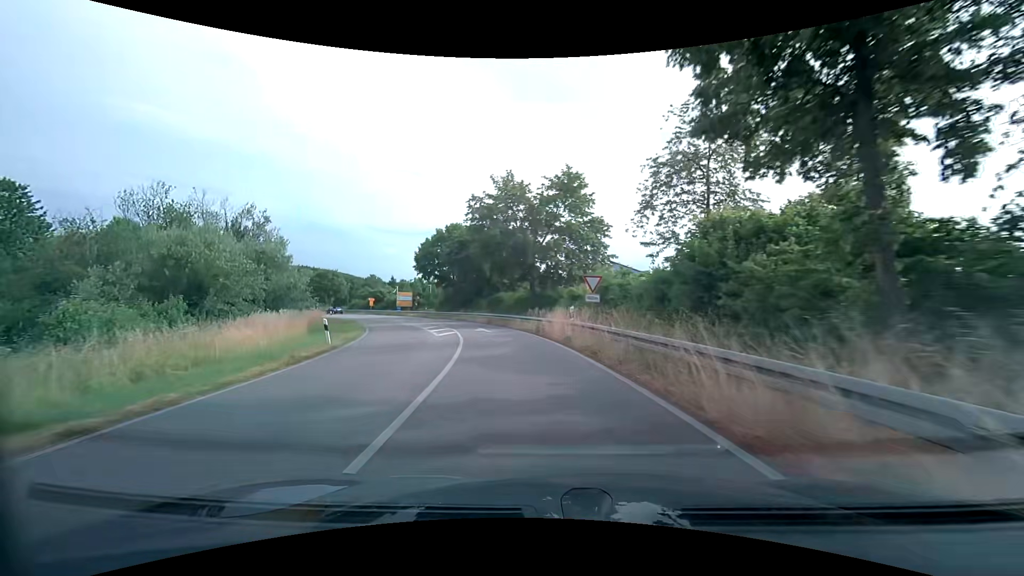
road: primary_link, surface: asphalt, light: Day
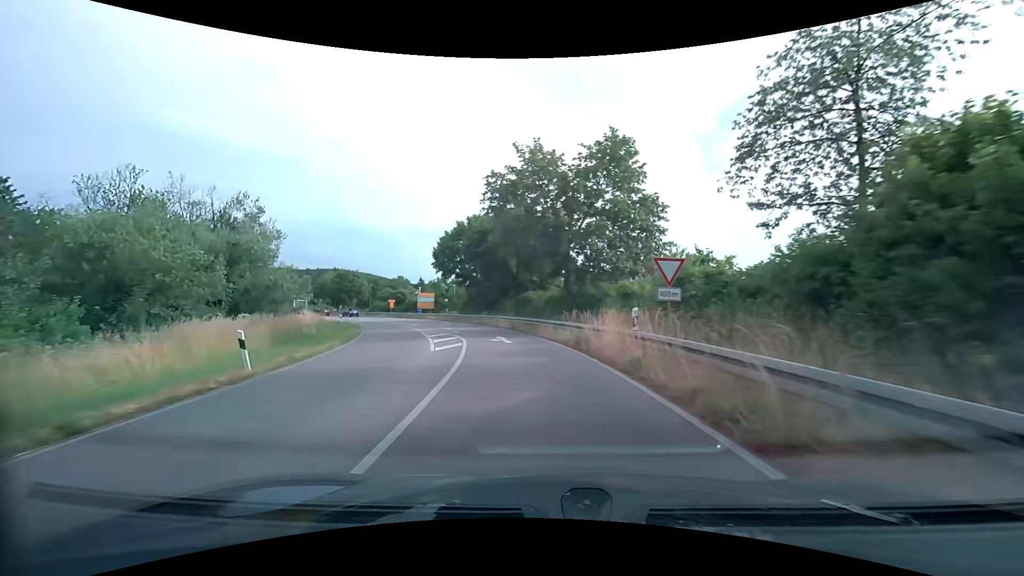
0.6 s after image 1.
(-0.3, +7.4) m; -3°
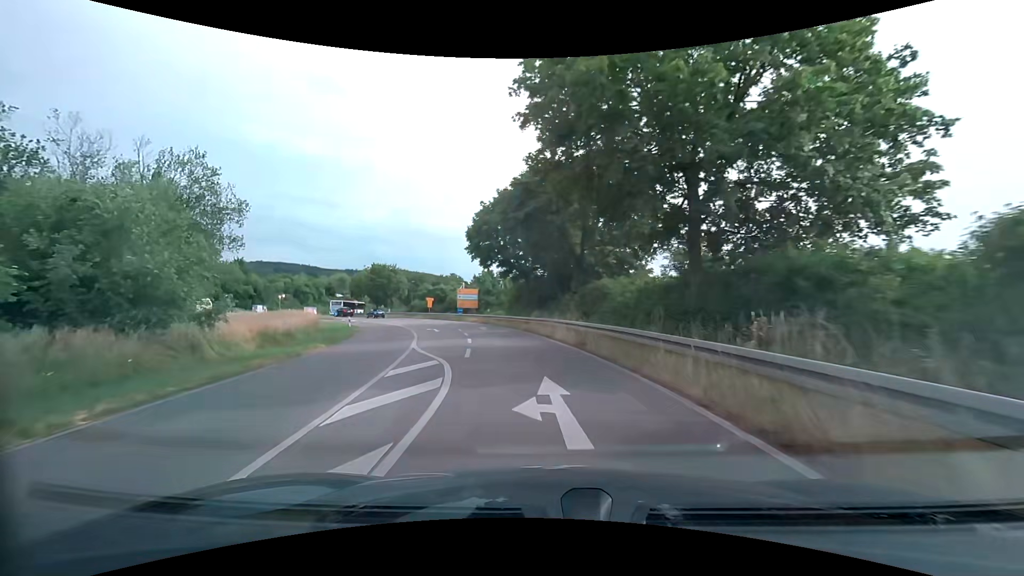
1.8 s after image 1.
(-1.0, +14.6) m; -7°
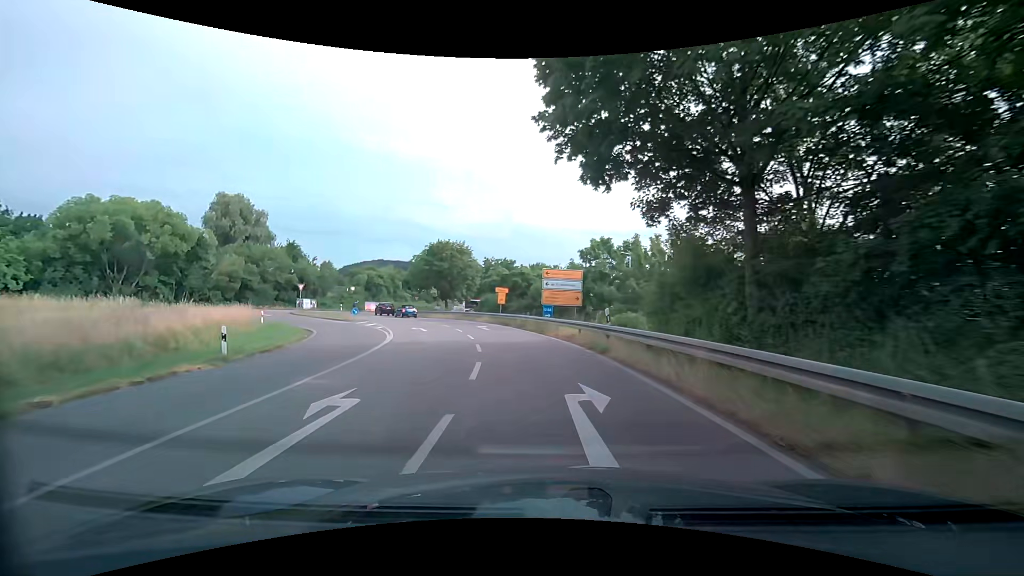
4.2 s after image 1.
(-3.4, +28.4) m; -12°
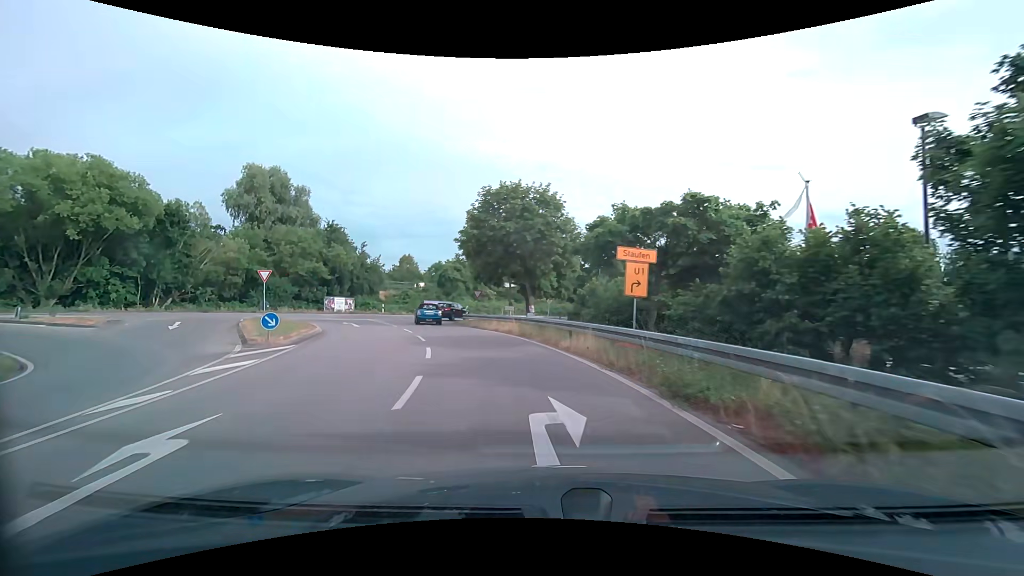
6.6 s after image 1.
(-2.9, +26.8) m; -13°
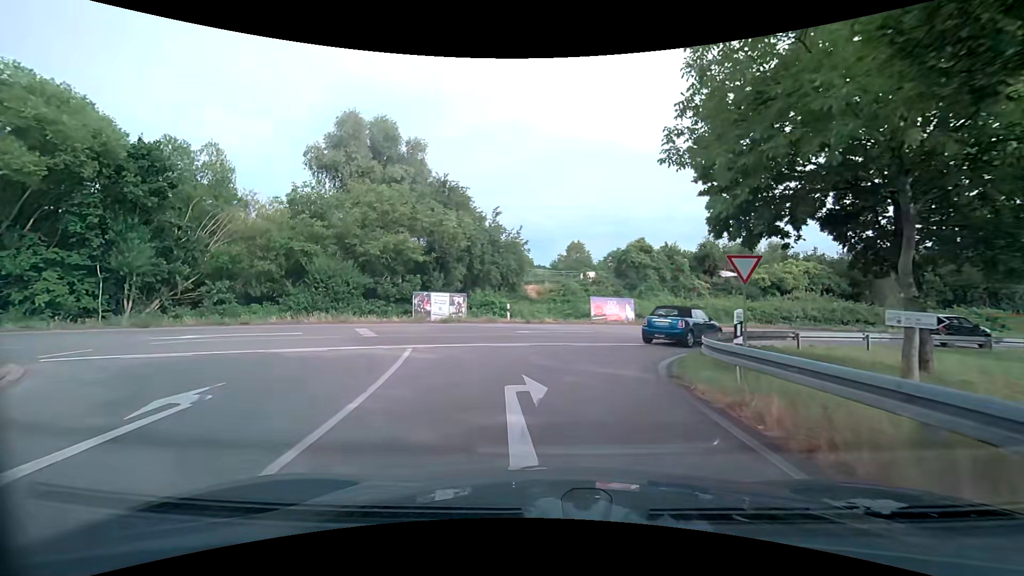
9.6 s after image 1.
(-4.9, +26.5) m; -21°
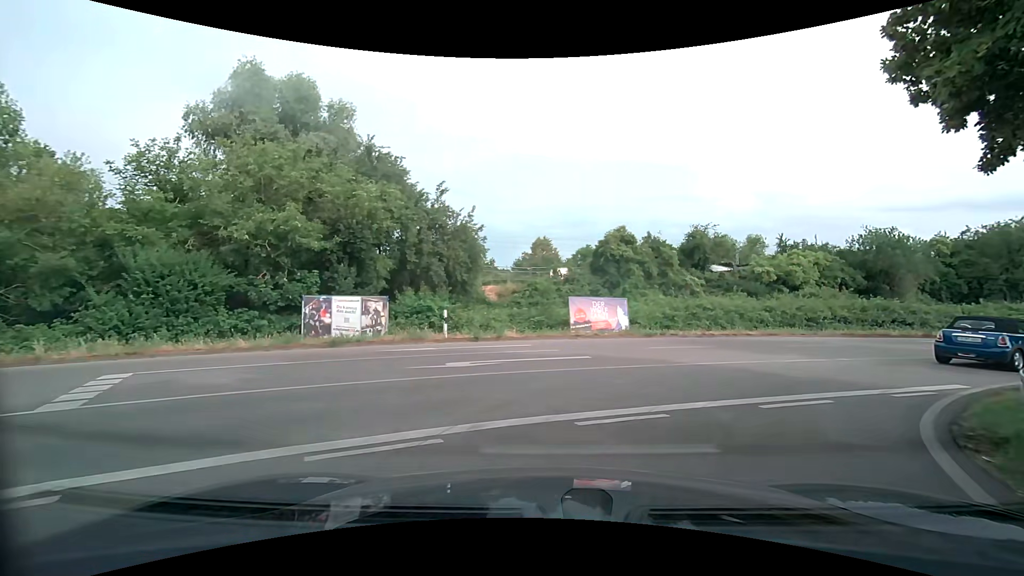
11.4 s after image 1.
(+0.2, +10.0) m; +4°
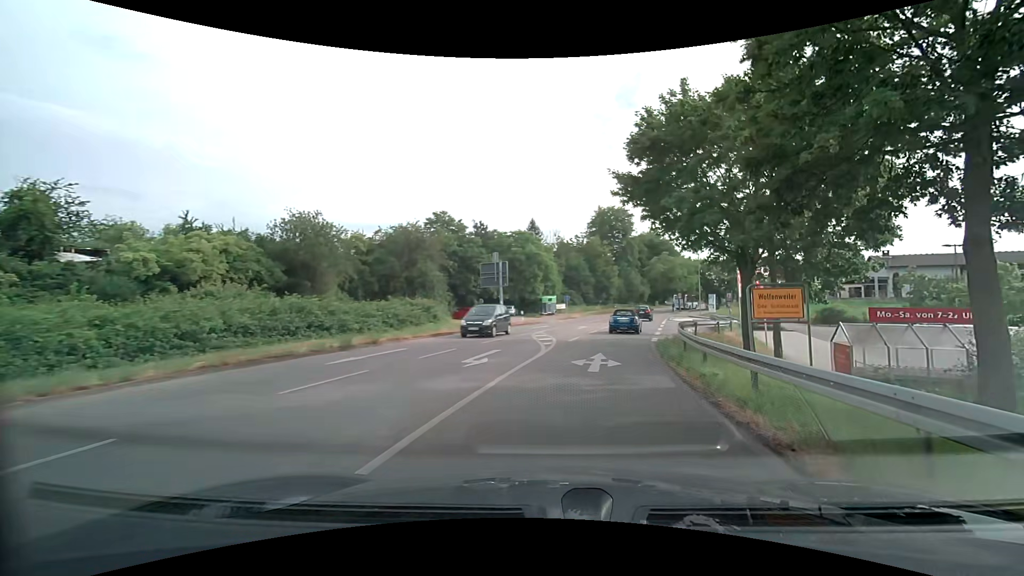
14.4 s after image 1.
(+6.9, +15.1) m; +49°
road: secondary
